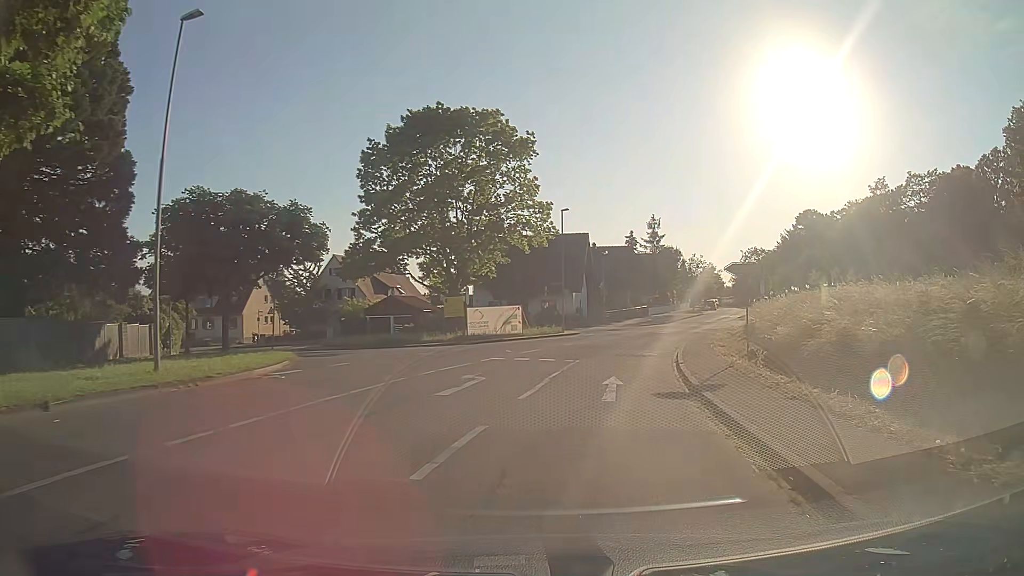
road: tertiary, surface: asphalt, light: Day
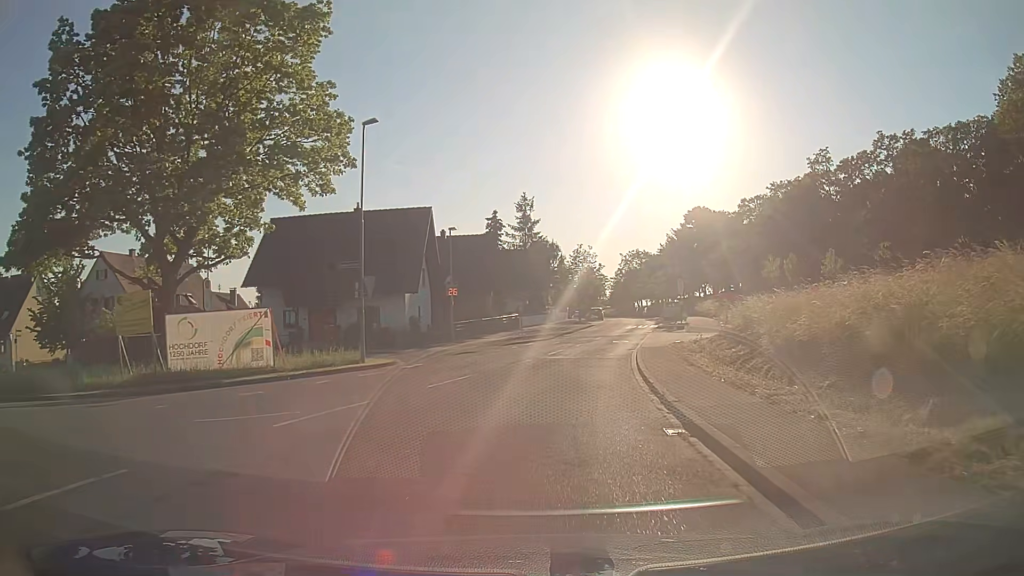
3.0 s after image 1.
(+2.7, +22.5) m; +12°
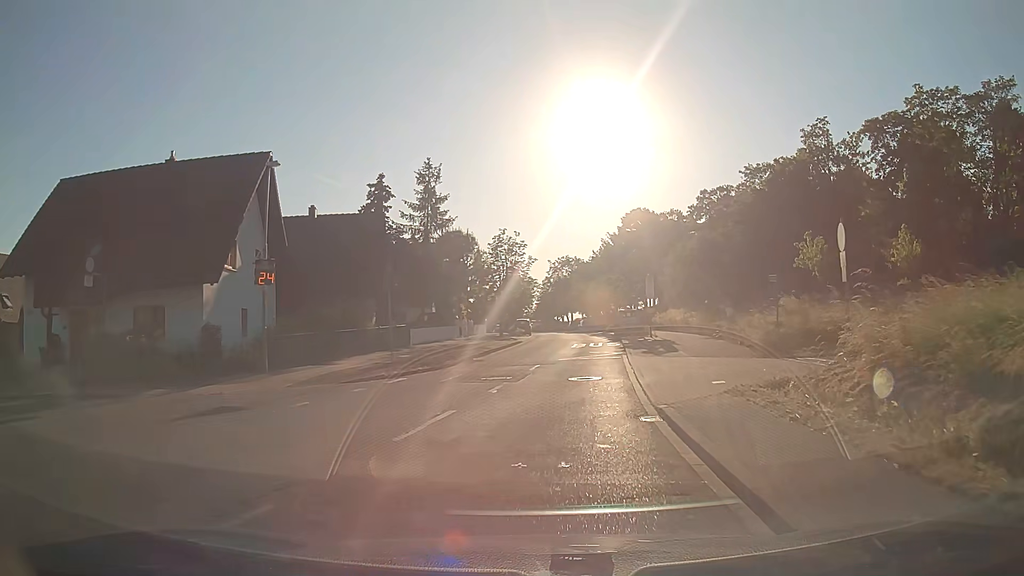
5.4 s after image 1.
(+1.1, +17.9) m; +7°
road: residential
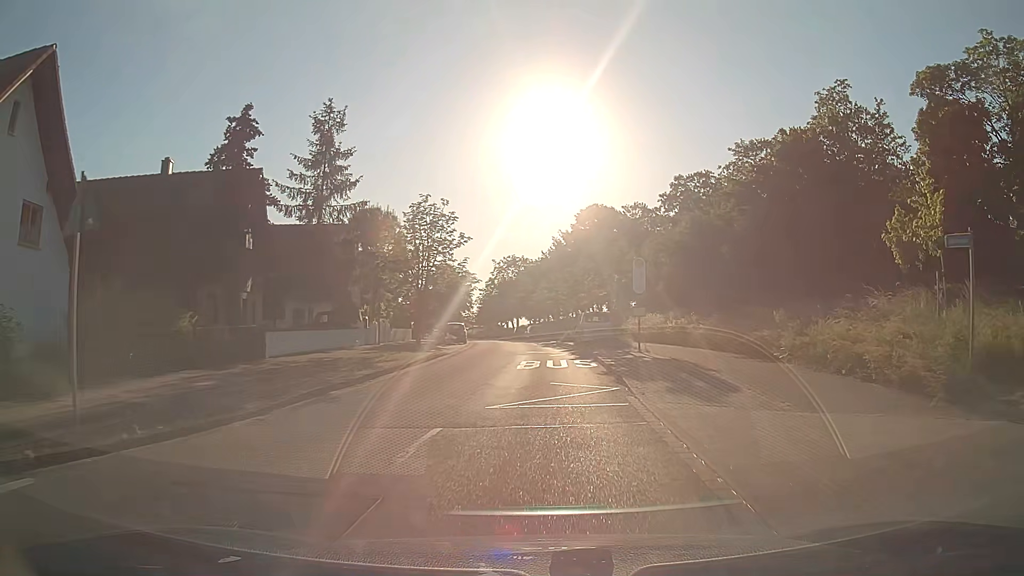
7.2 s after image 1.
(+0.5, +13.3) m; +4°
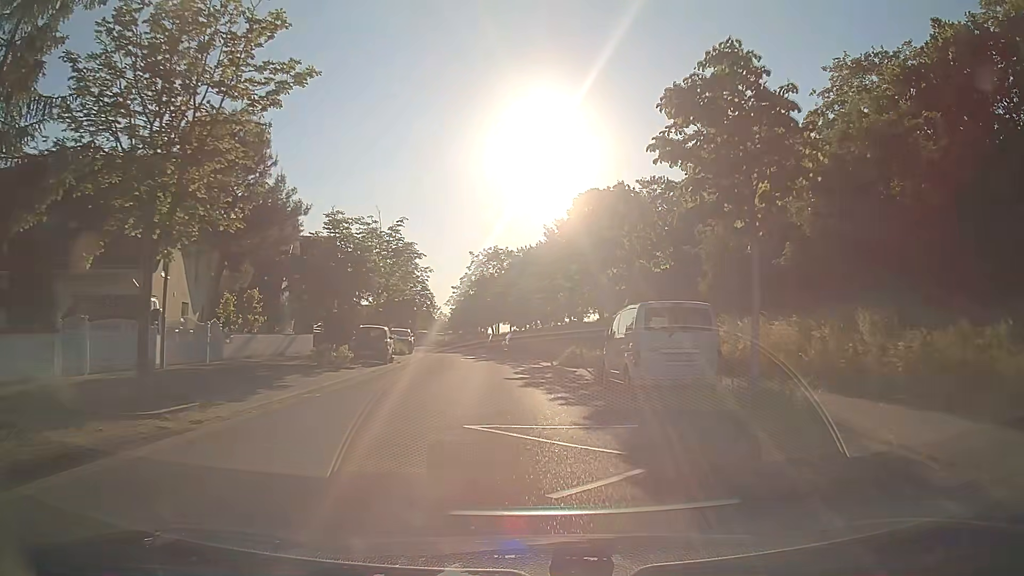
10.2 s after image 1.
(+0.6, +22.5) m; +2°
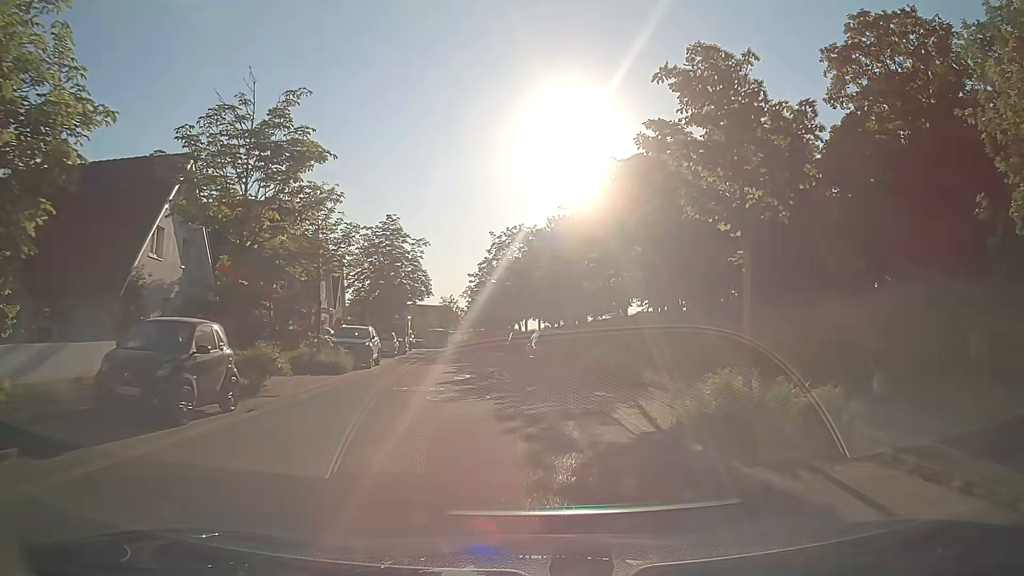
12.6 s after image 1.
(-0.5, +18.5) m; -3°
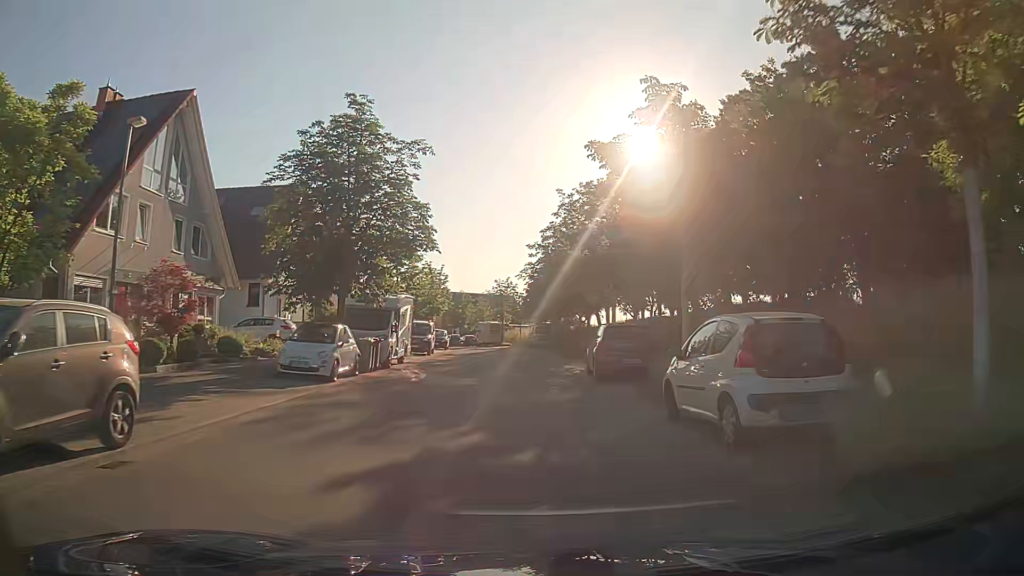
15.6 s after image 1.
(-1.1, +22.6) m; -6°
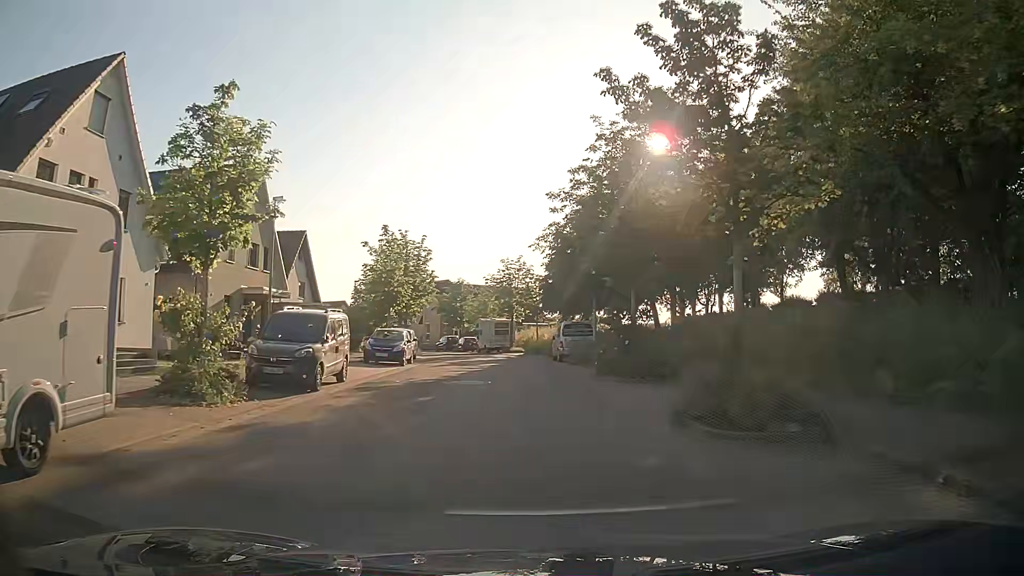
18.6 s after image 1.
(-0.4, +22.1) m; -1°
(0, +10) (0, +20) (-1, +30) (-2, +40) (-4, +50) (-6, +59) (-10, +69) (-14, +78) (-19, +87) (-24, +95) m
